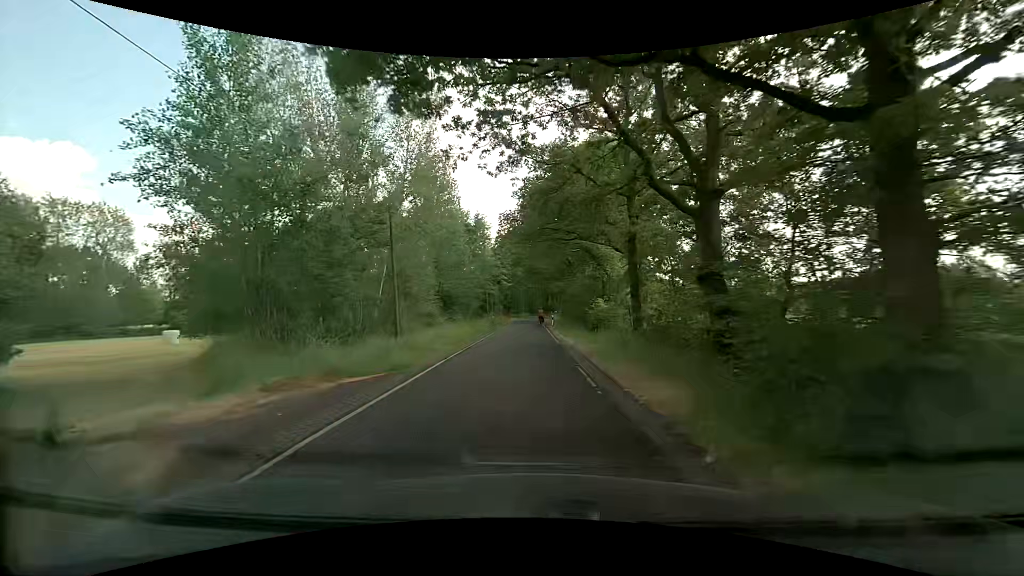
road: unclassified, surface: asphalt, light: Day
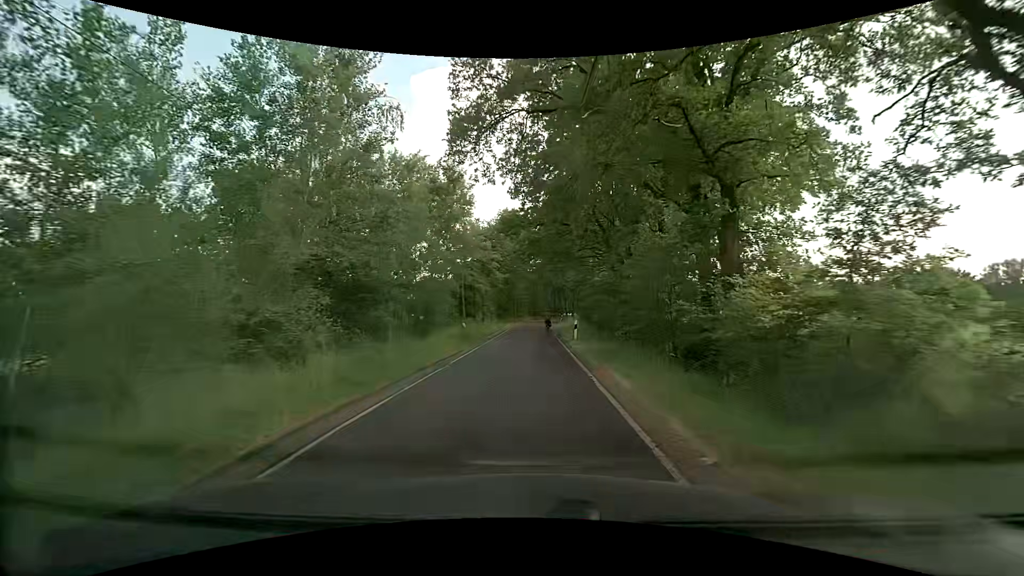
(-0.3, +21.8) m; -2°
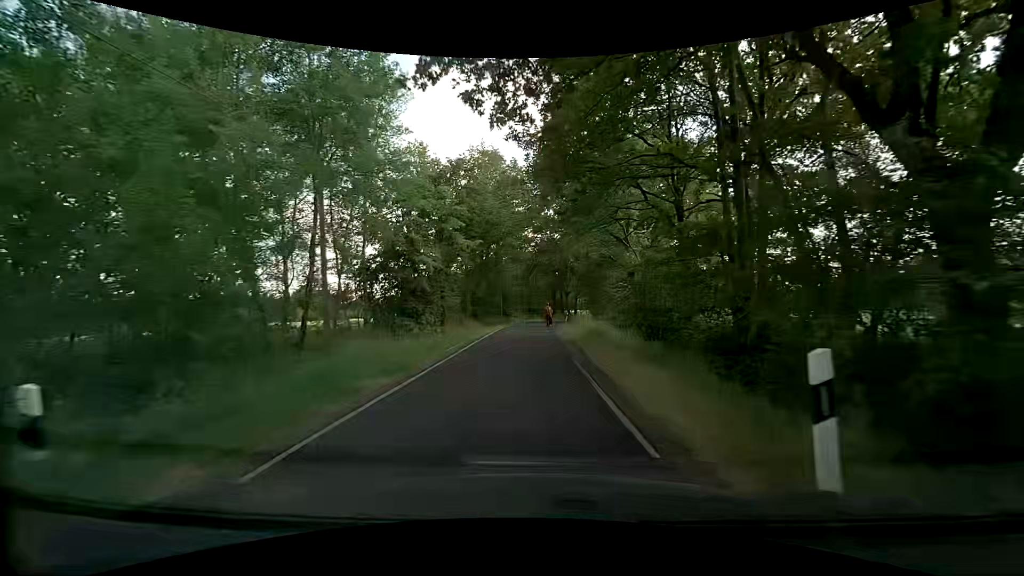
(+0.6, +21.8) m; +2°
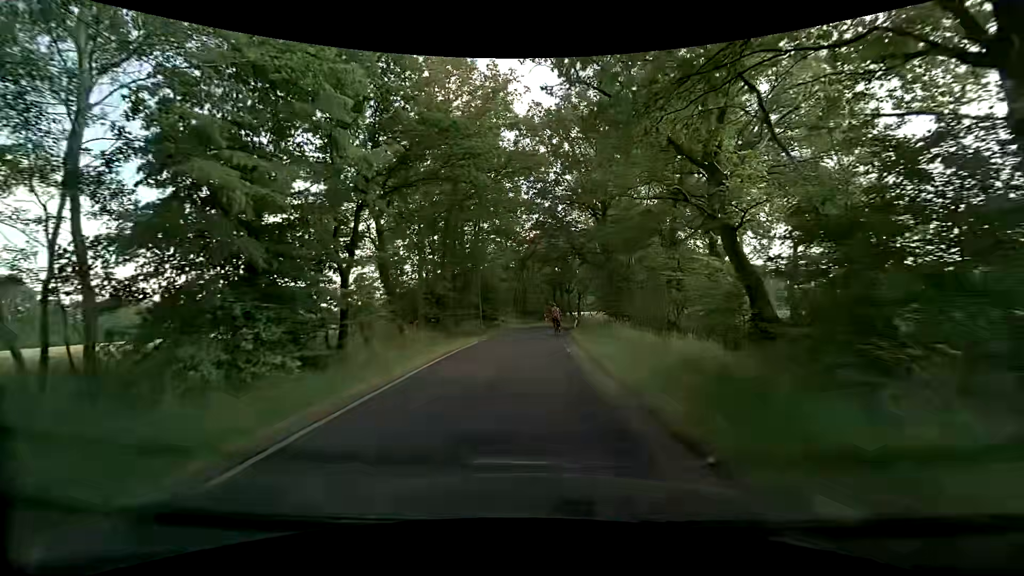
(0.0, +16.0) m; -1°
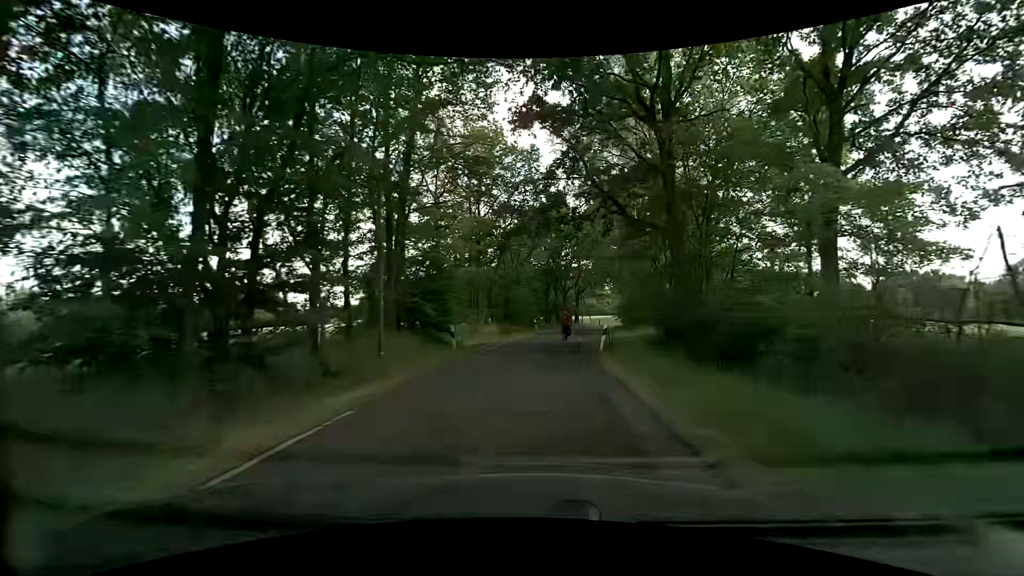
(+0.4, +19.4) m; +2°
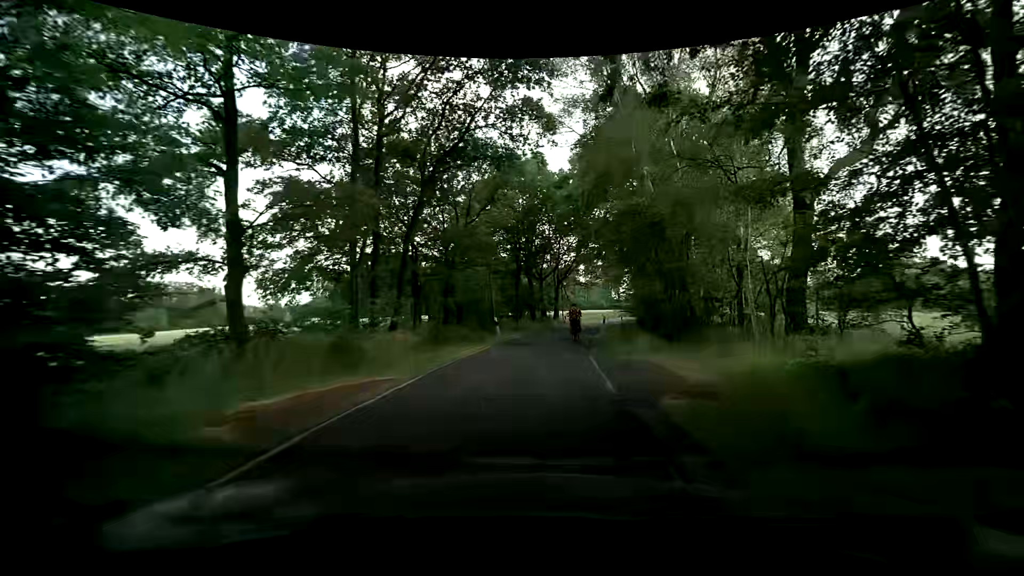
(+0.5, +18.1) m; +2°
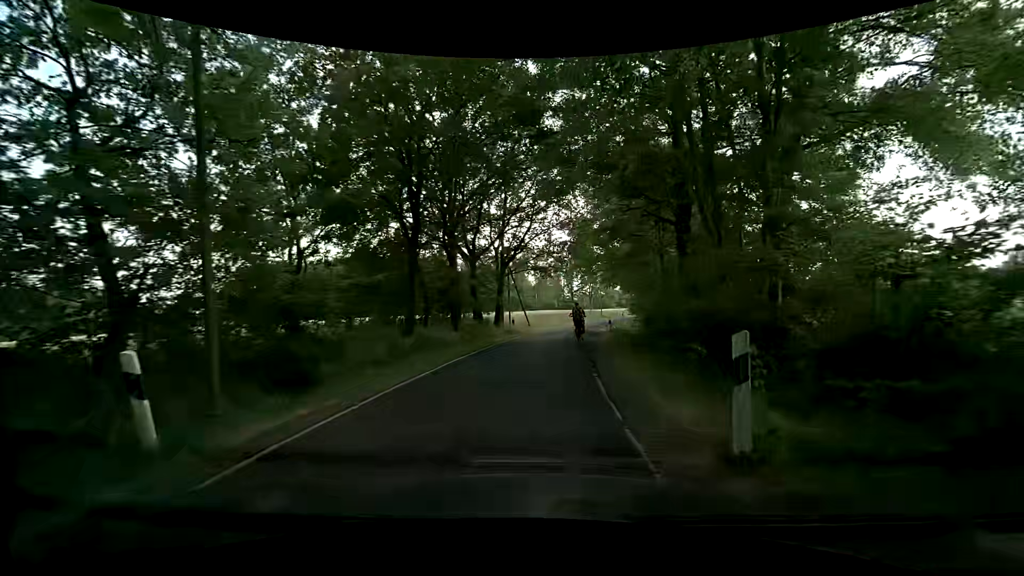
(+1.3, +21.6) m; +6°
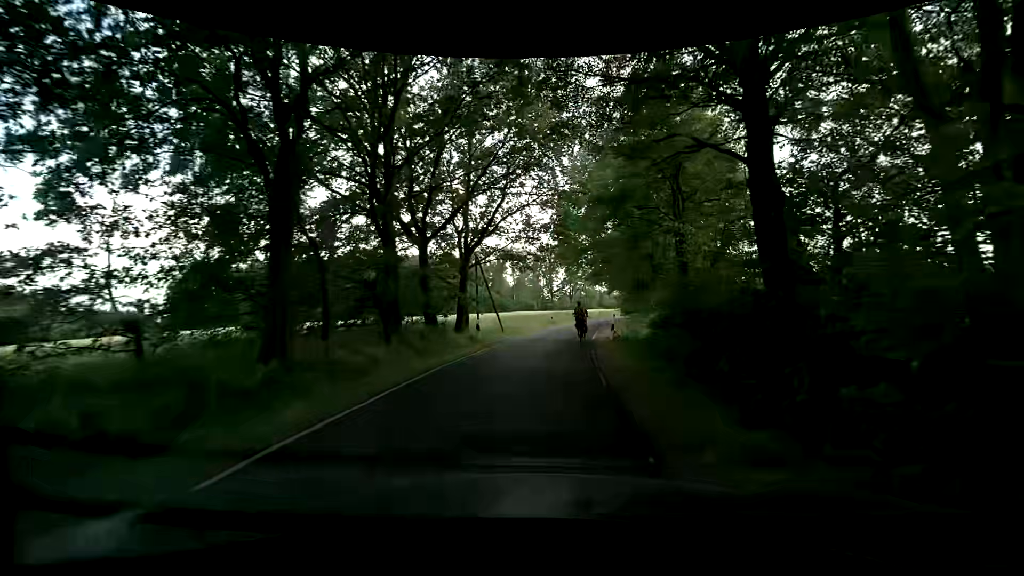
(+0.2, +8.5) m; +4°
